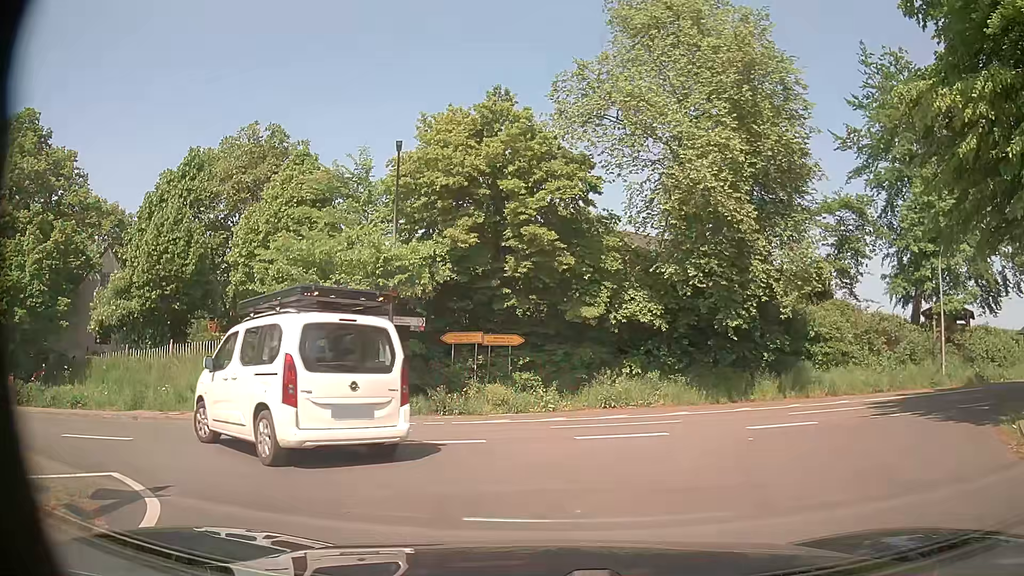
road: tertiary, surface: asphalt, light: Day
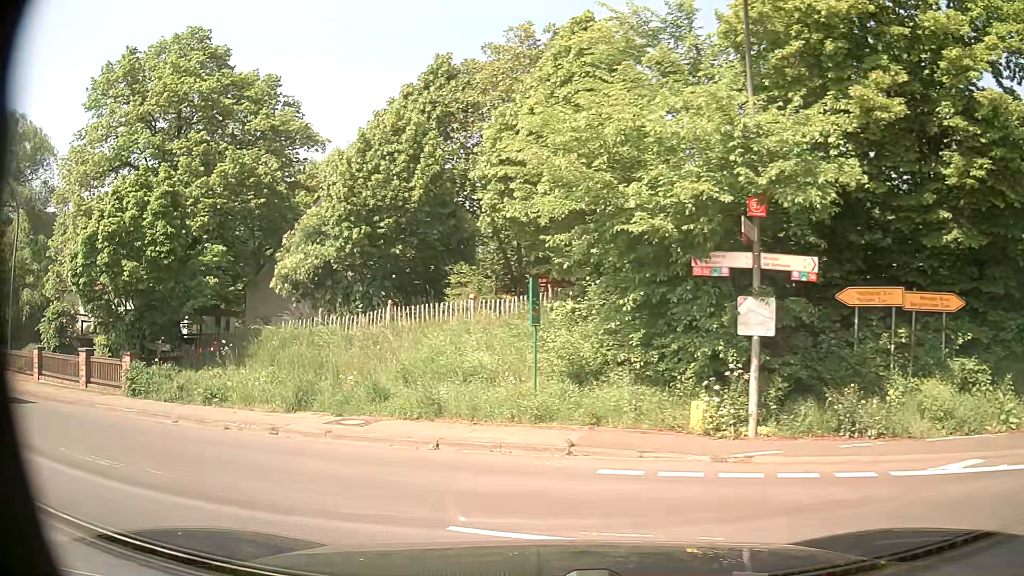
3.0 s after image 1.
(-1.6, +9.4) m; -28°
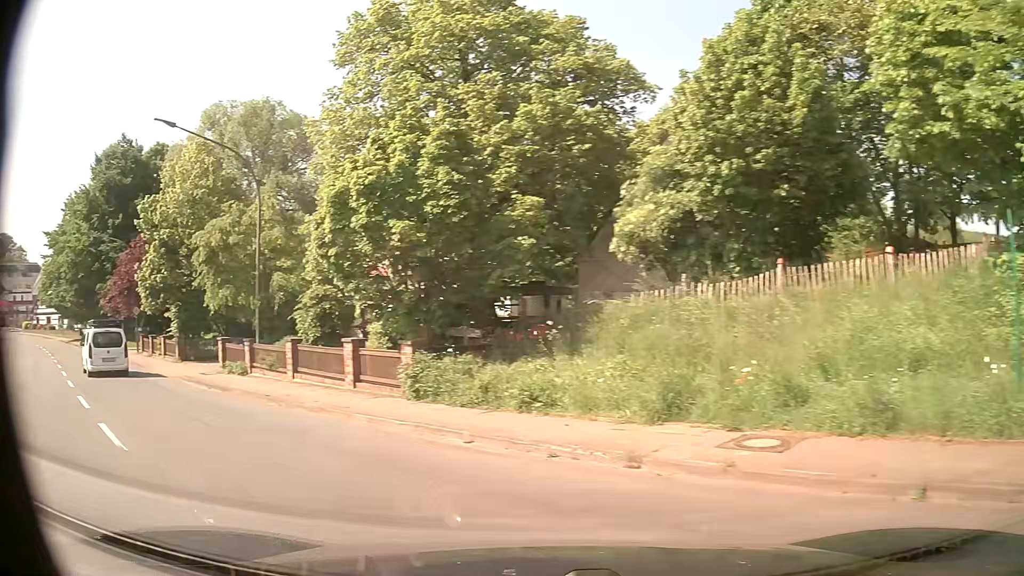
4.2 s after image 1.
(-1.0, +4.8) m; -27°
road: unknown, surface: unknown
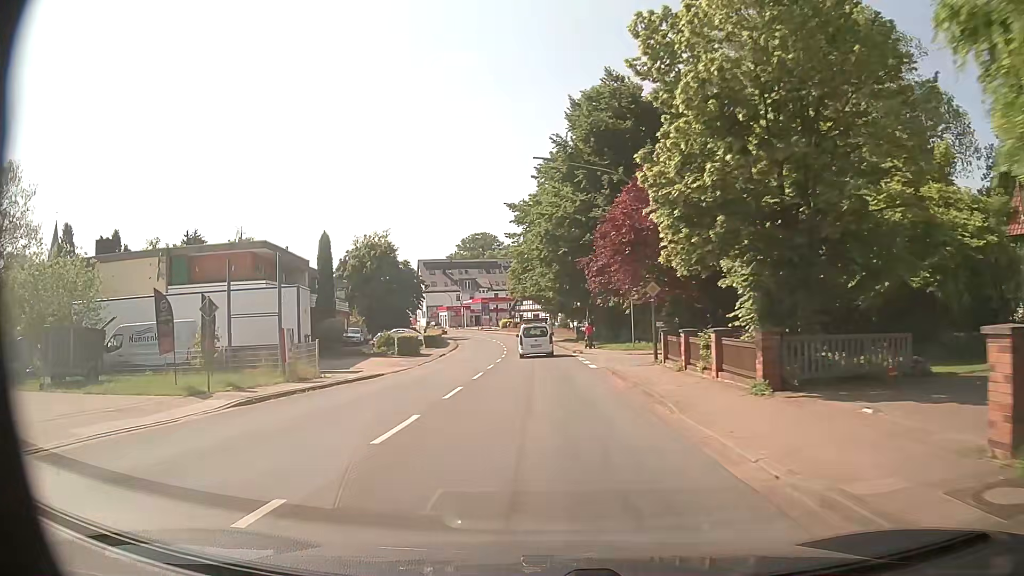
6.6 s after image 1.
(-9.8, +16.6) m; -46°
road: secondary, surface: asphalt
